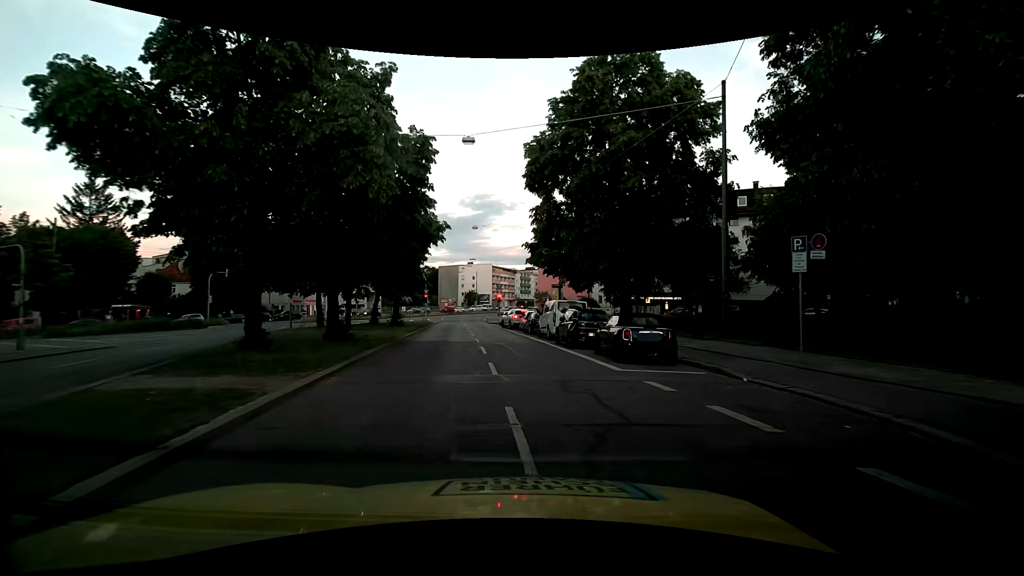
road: secondary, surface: asphalt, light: Day
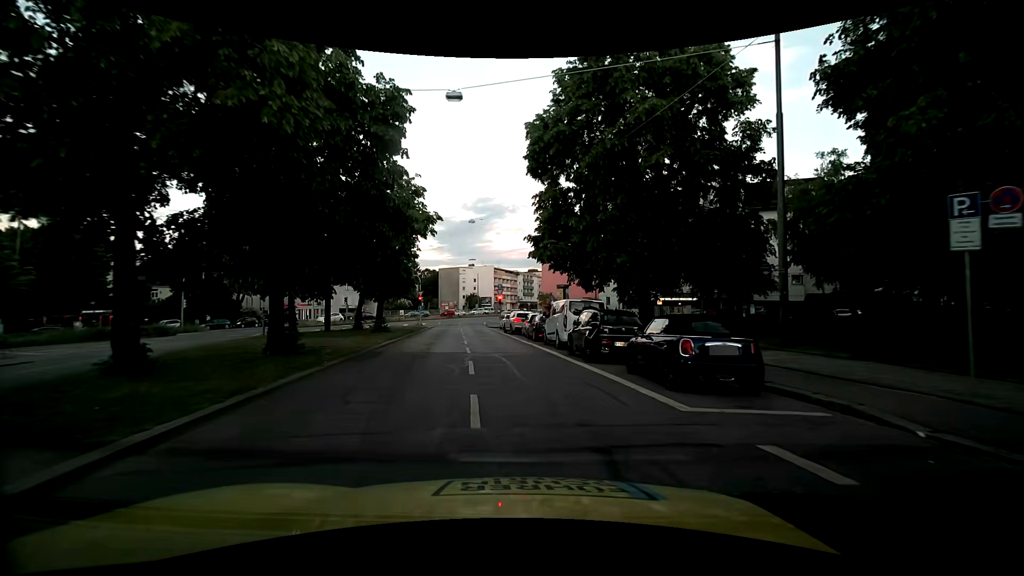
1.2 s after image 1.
(+0.1, +4.9) m; +1°
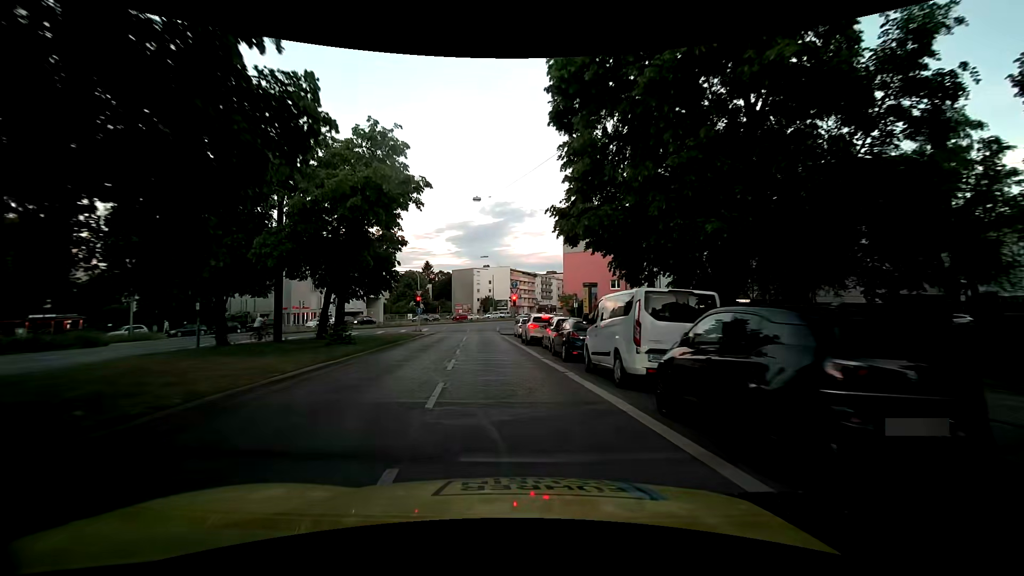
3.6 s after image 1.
(-0.2, +10.0) m; -2°
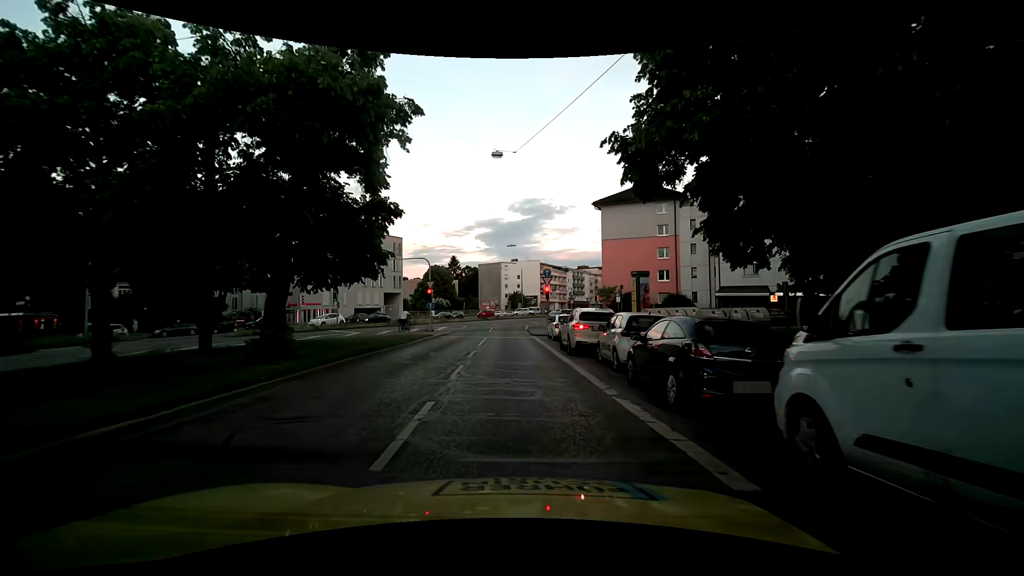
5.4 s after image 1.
(-0.3, +8.9) m; -5°
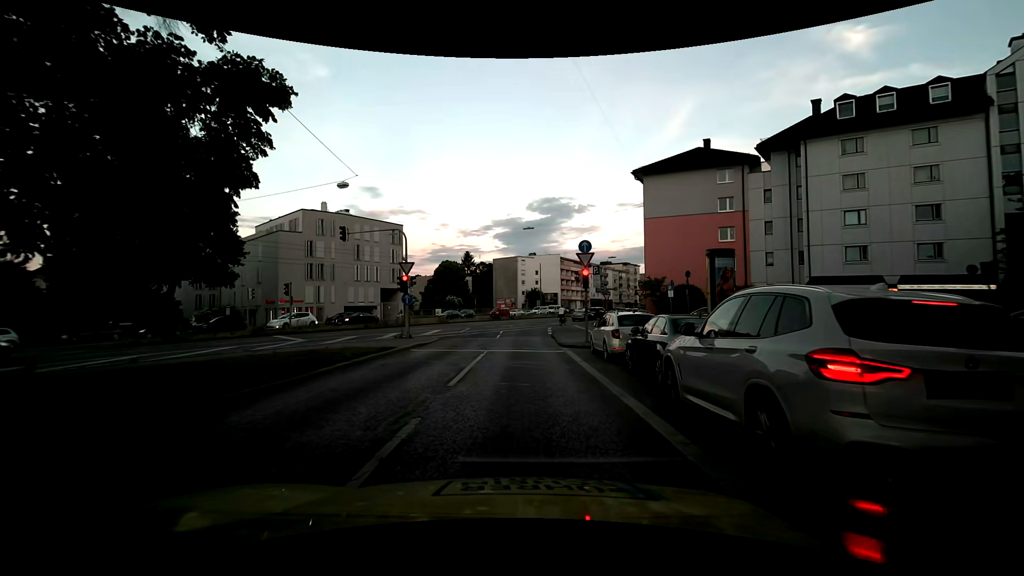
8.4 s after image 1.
(0.0, +12.9) m; -2°
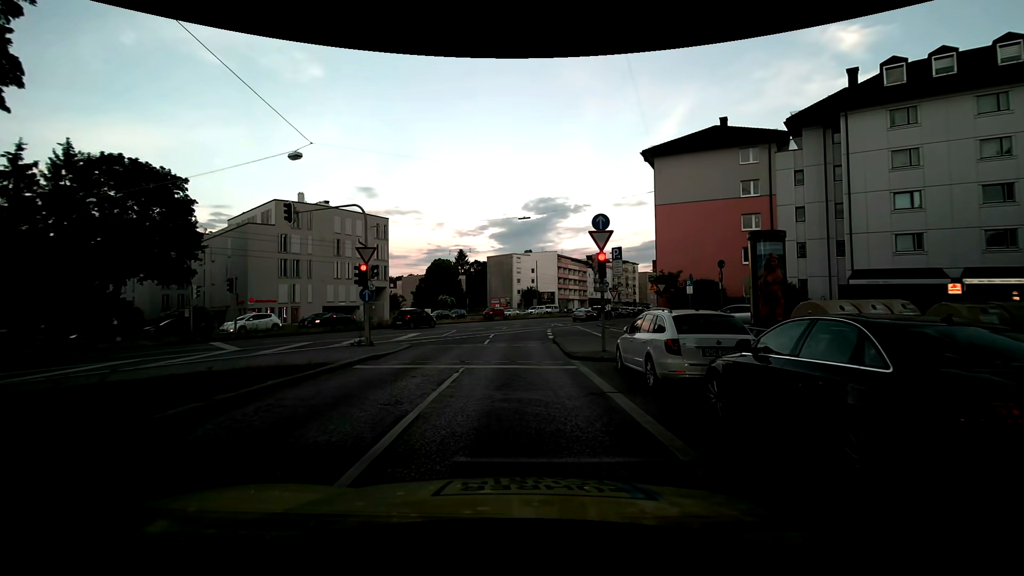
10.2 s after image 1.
(+0.1, +5.8) m; 0°
